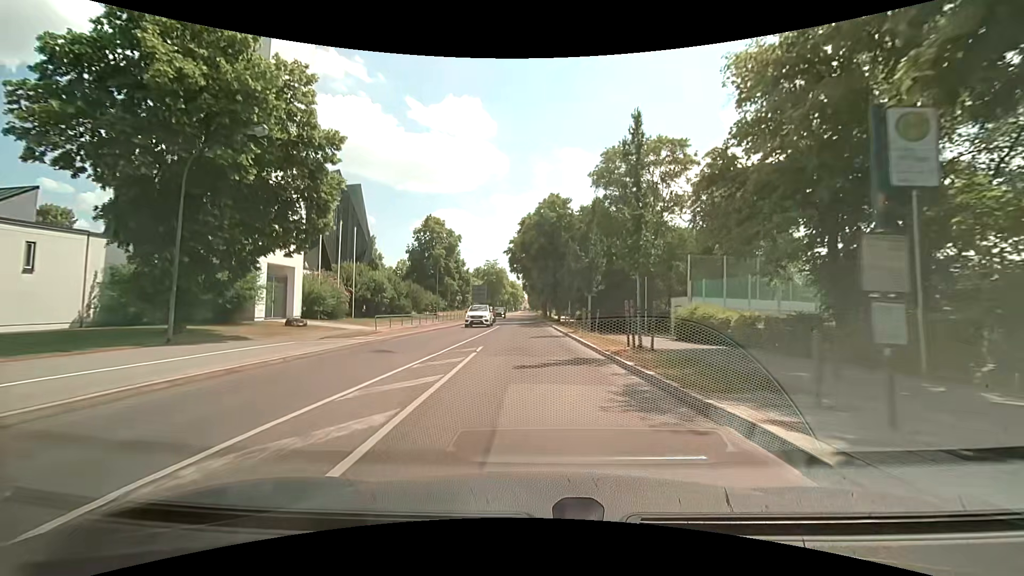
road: secondary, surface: asphalt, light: Day
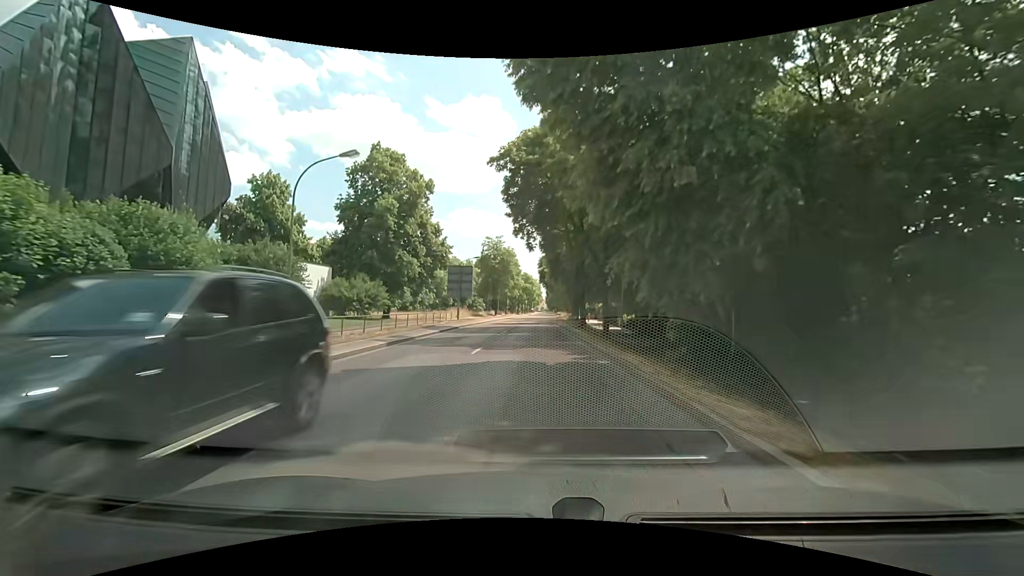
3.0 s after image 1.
(-0.9, +38.1) m; -2°
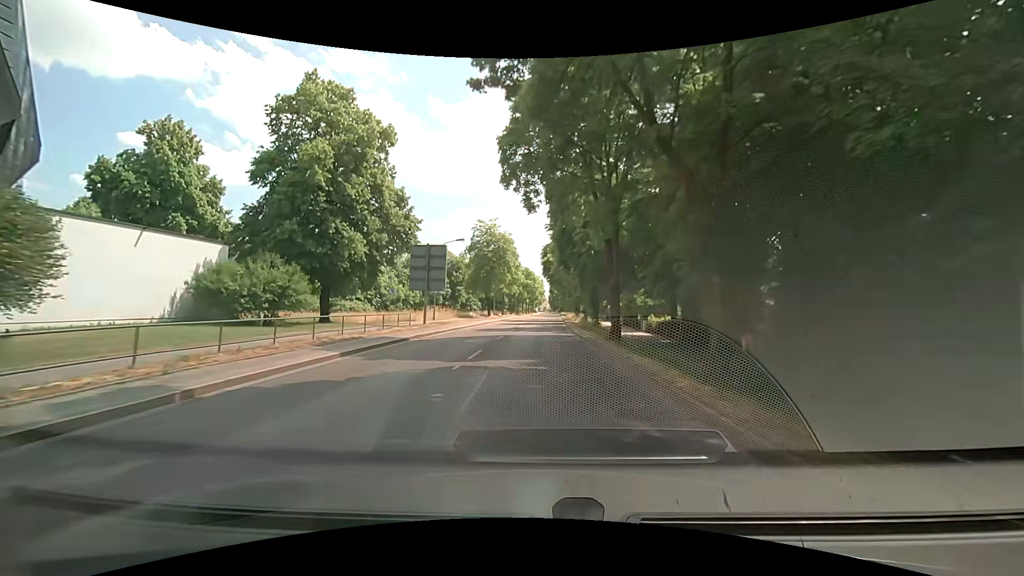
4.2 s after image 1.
(-0.1, +15.2) m; -1°
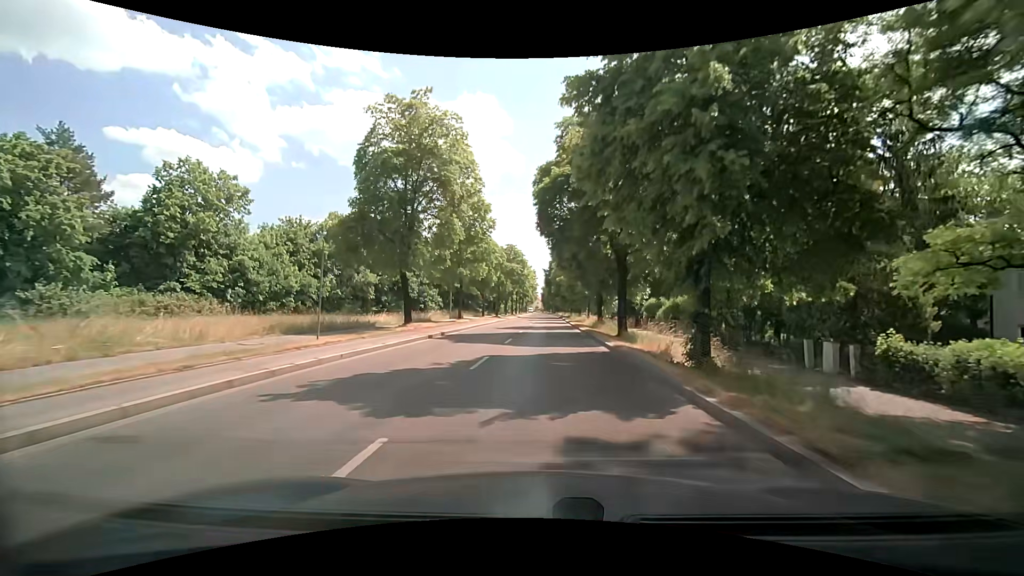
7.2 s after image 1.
(+0.7, +38.3) m; +2°
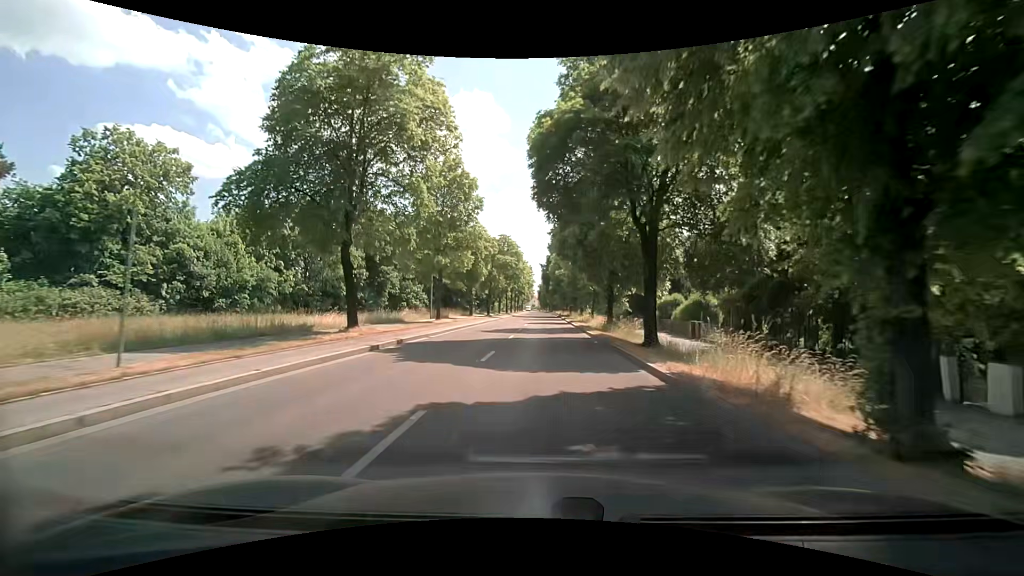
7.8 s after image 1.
(+0.1, +7.7) m; 0°
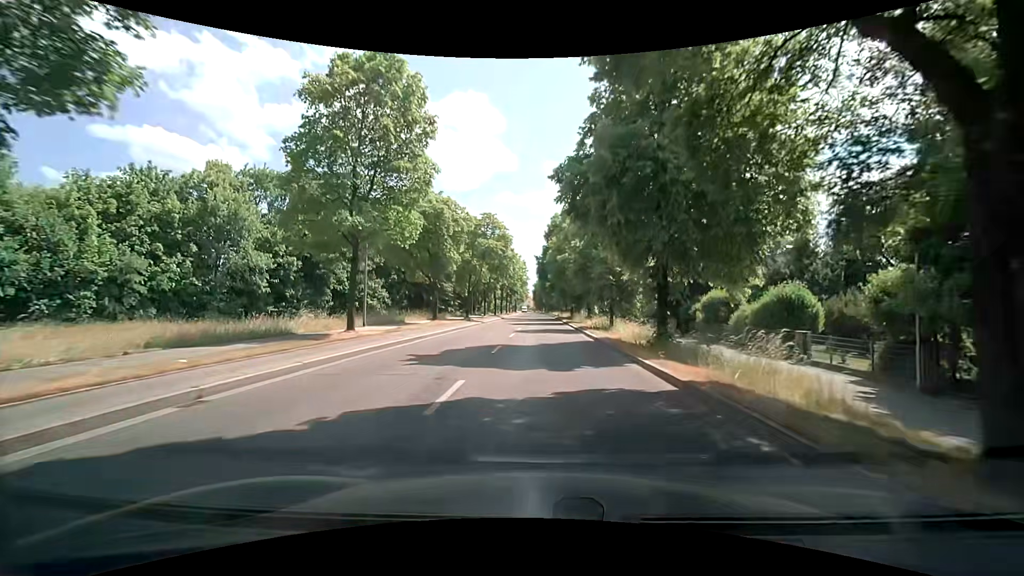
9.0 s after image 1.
(+0.1, +15.4) m; +1°
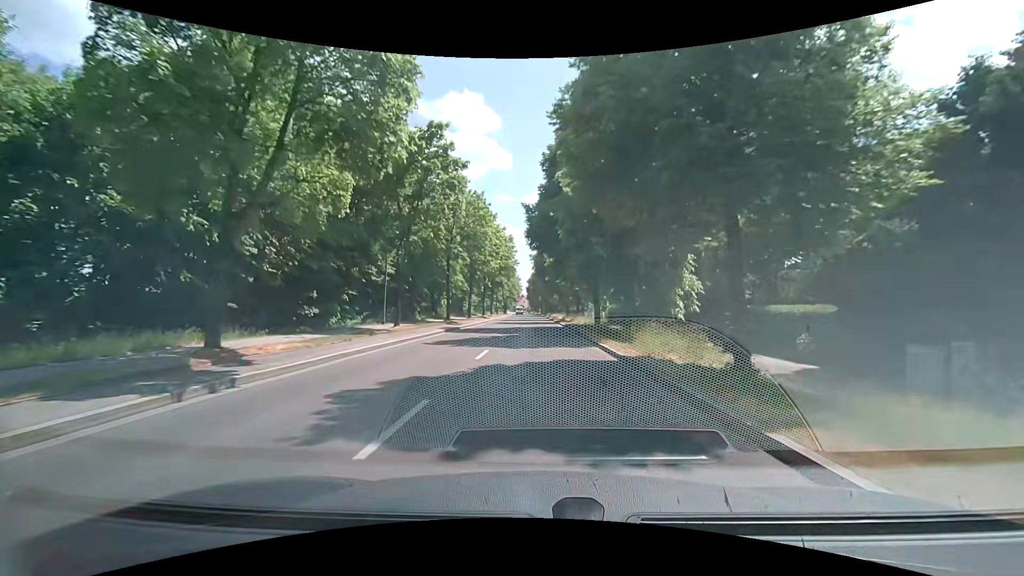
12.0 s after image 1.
(+0.3, +37.8) m; 0°
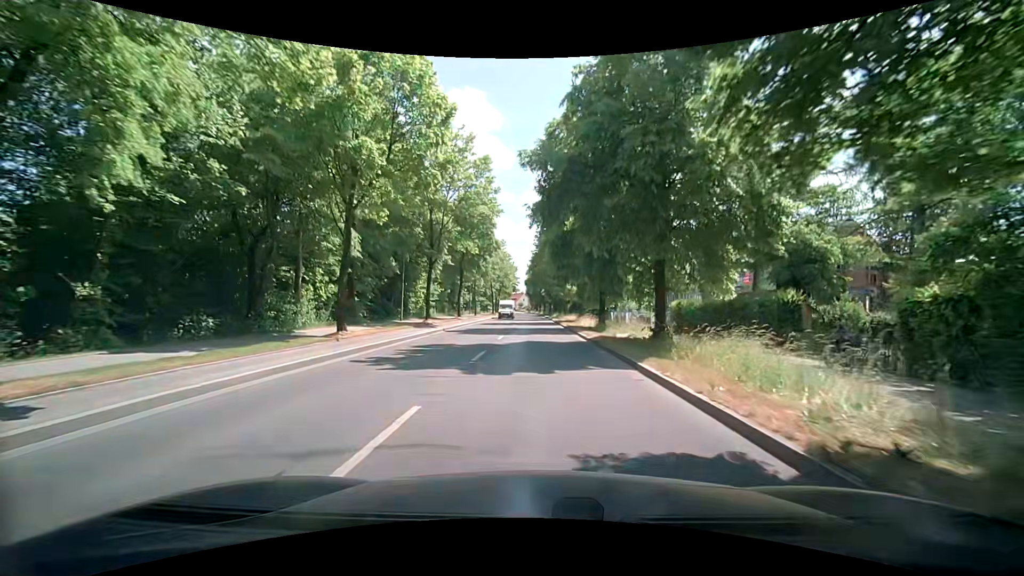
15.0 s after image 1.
(+0.3, +36.8) m; -1°
(0, +10) (0, +20) (+1, +30) (+1, +40) (+1, +50) (+1, +60) (+1, +70) (+1, +80) (+1, +90) (+1, +100) m
